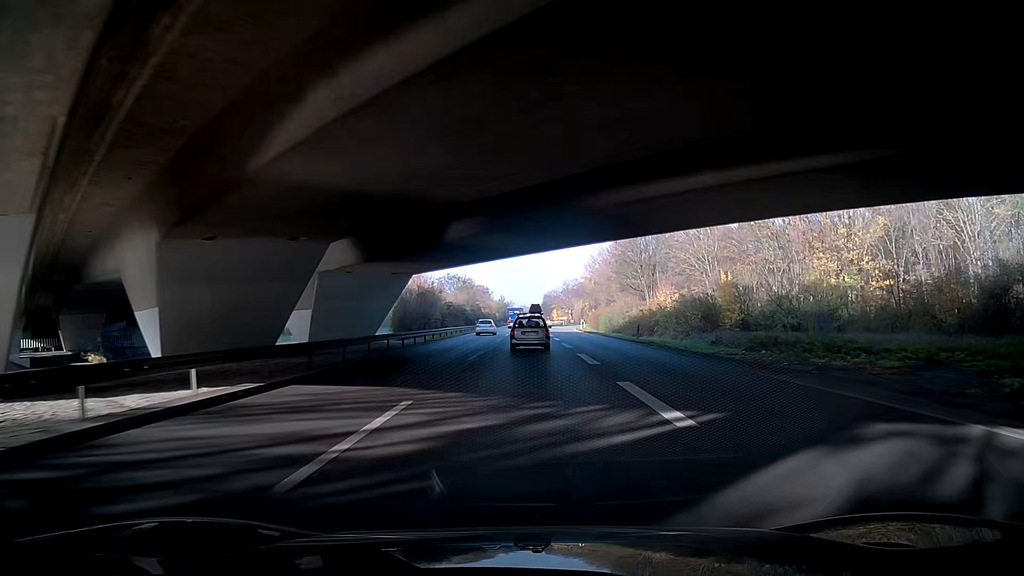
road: trunk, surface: asphalt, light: Day
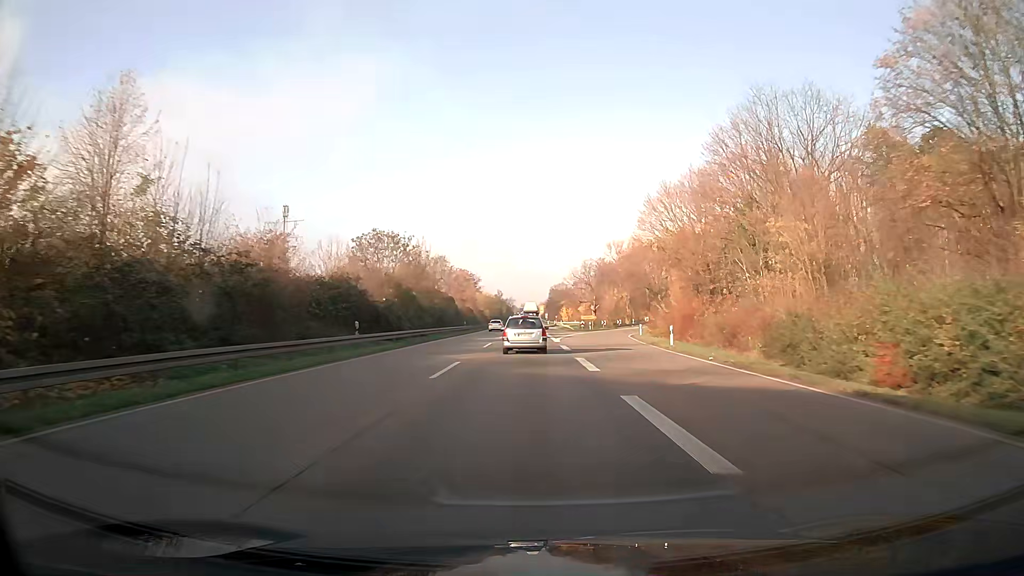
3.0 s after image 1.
(-0.1, +62.6) m; 0°
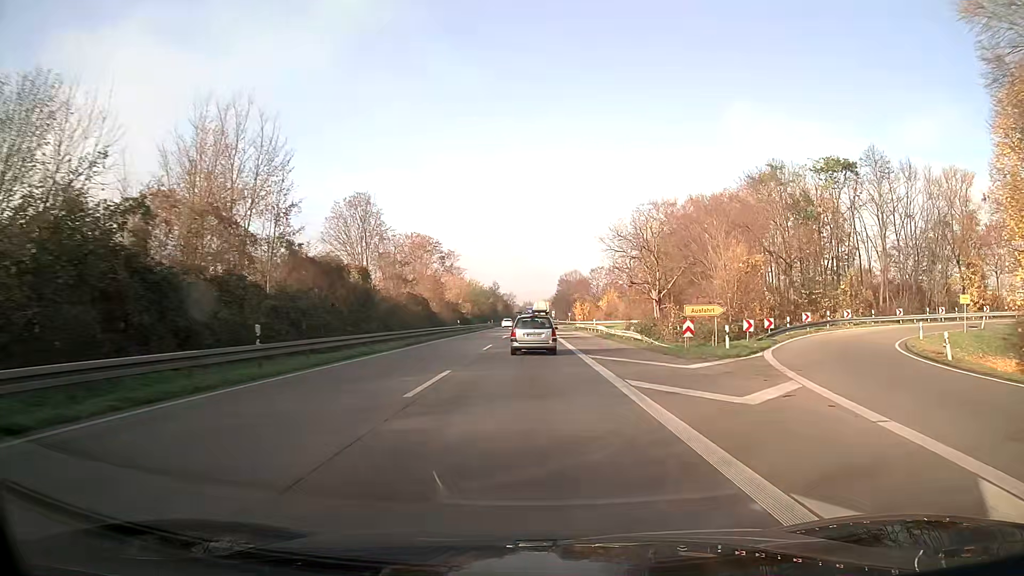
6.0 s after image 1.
(-0.1, +59.0) m; 0°
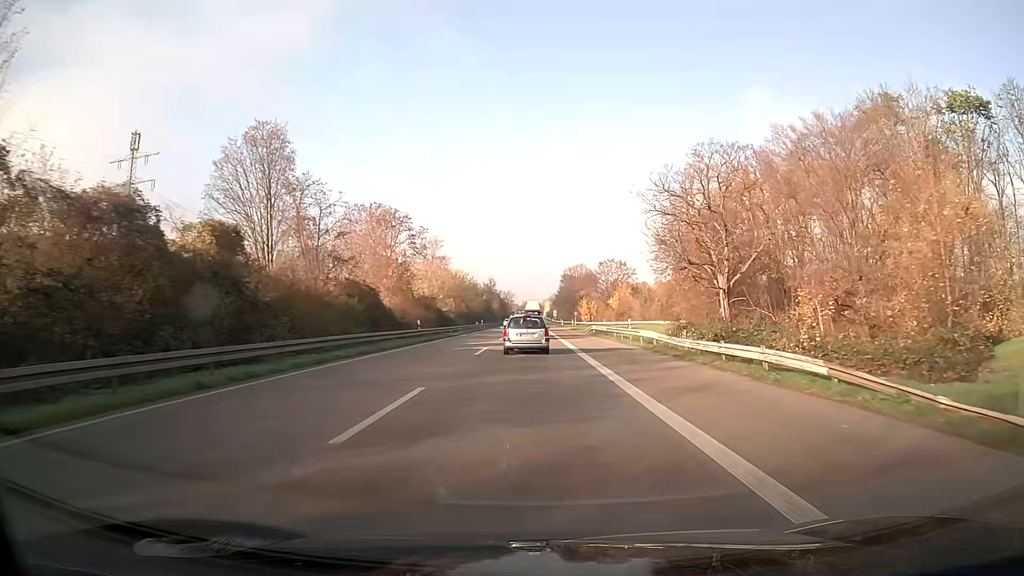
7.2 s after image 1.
(0.0, +23.0) m; 0°
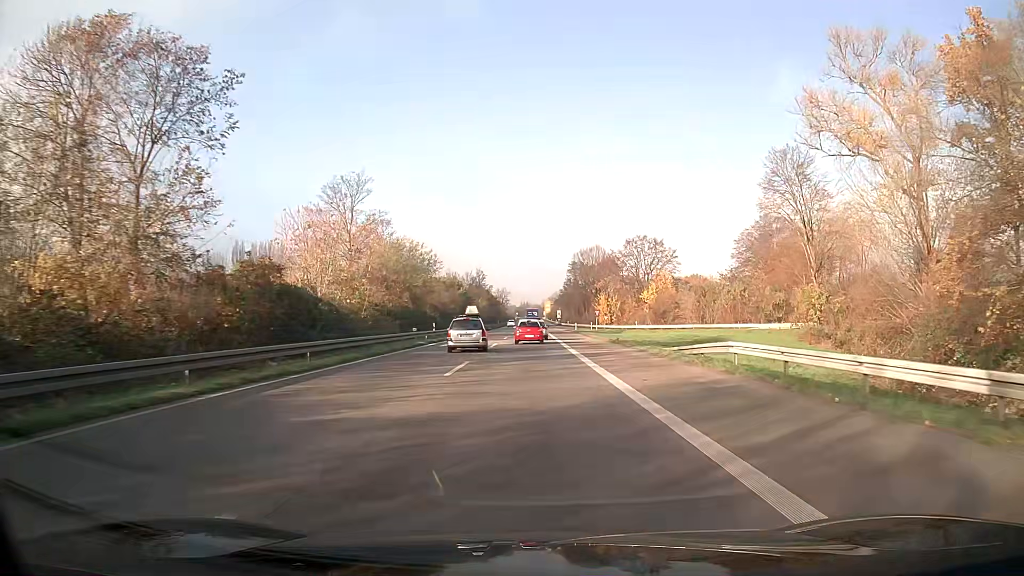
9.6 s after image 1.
(+0.1, +45.6) m; 0°
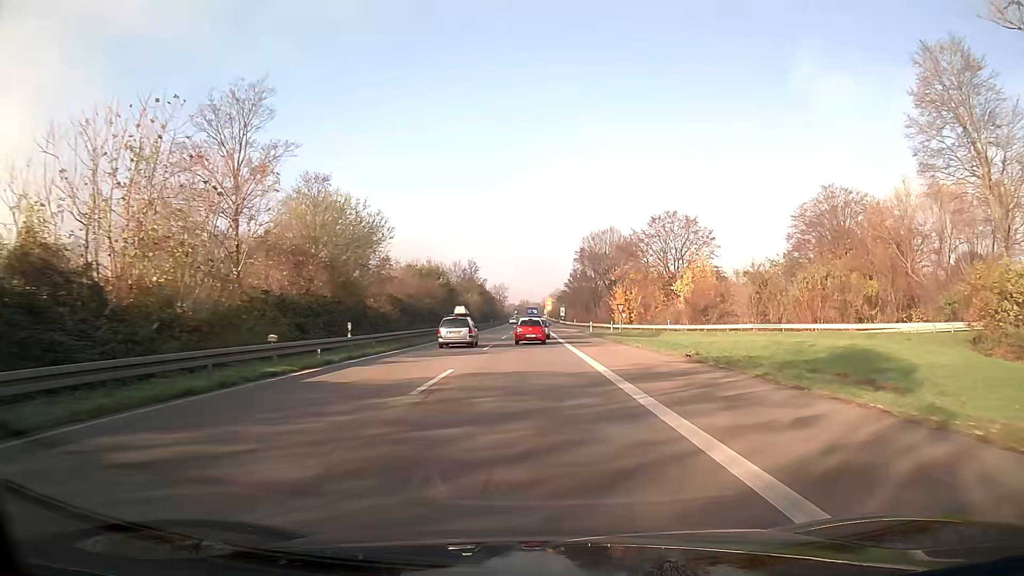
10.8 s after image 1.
(0.0, +23.1) m; 0°
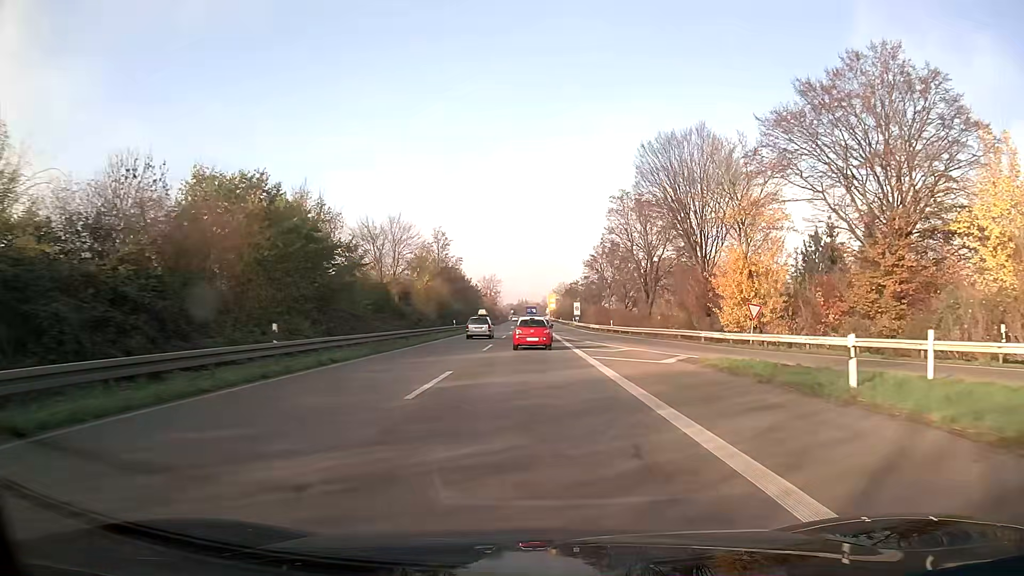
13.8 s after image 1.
(+0.2, +55.9) m; 0°
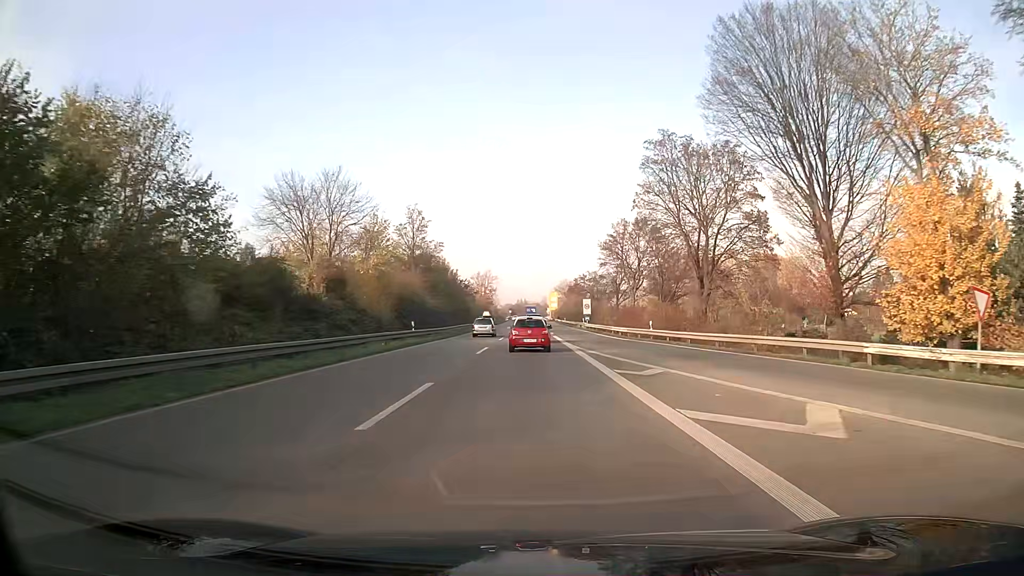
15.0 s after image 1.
(0.0, +21.6) m; 0°
(0, +10) (0, +20) (0, +30) (0, +40) (0, +50) (0, +60) (0, +70) (0, +80) (0, +90) (0, +100) m
